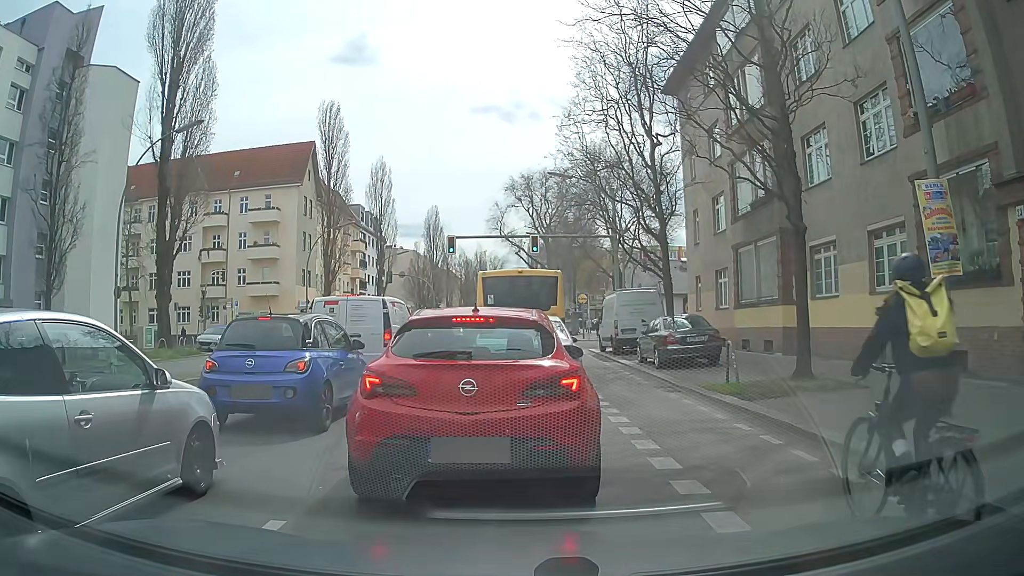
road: secondary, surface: asphalt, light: Day
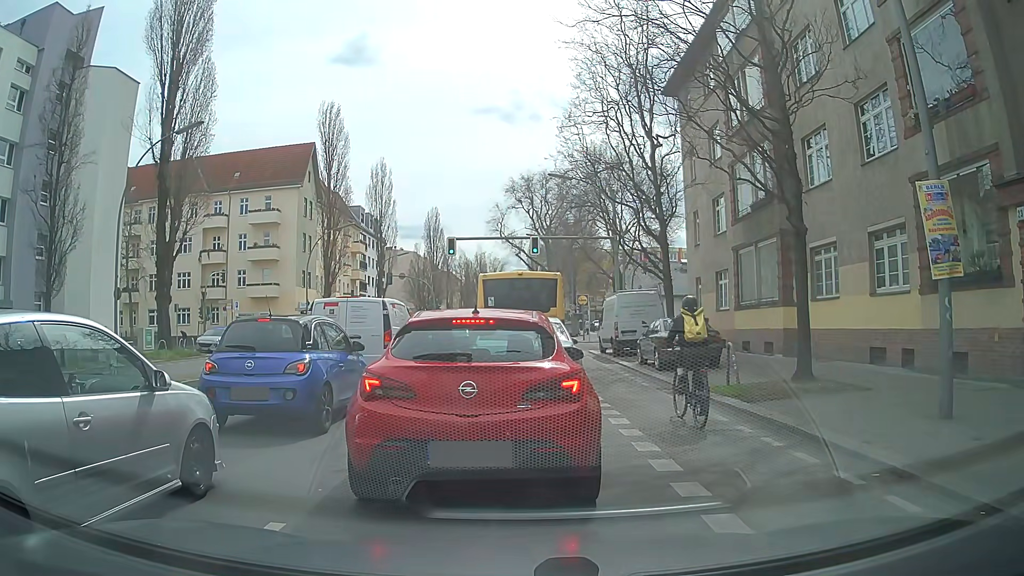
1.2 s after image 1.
(0.0, +0.1) m; 0°
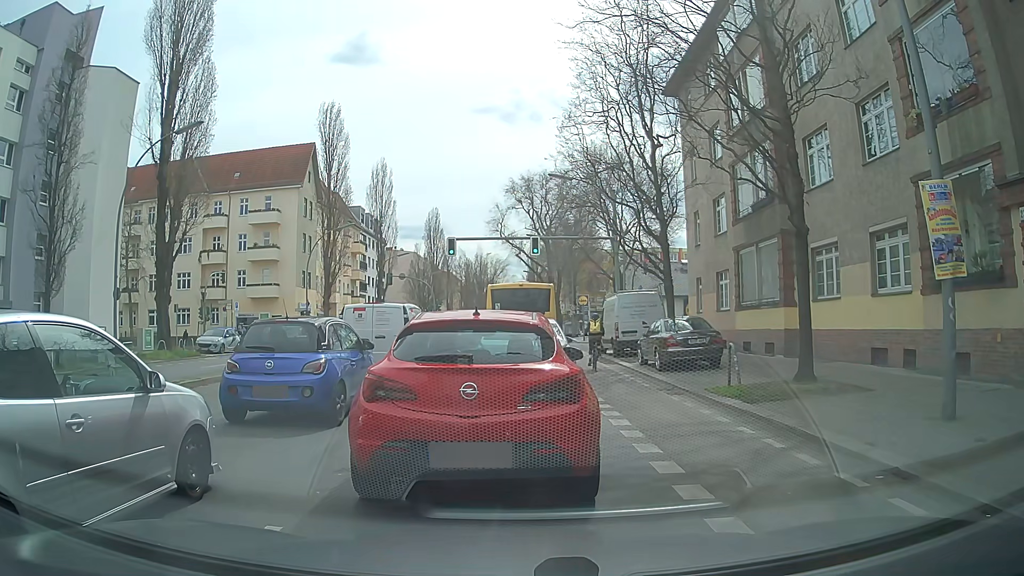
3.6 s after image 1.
(0.0, +0.1) m; 0°
